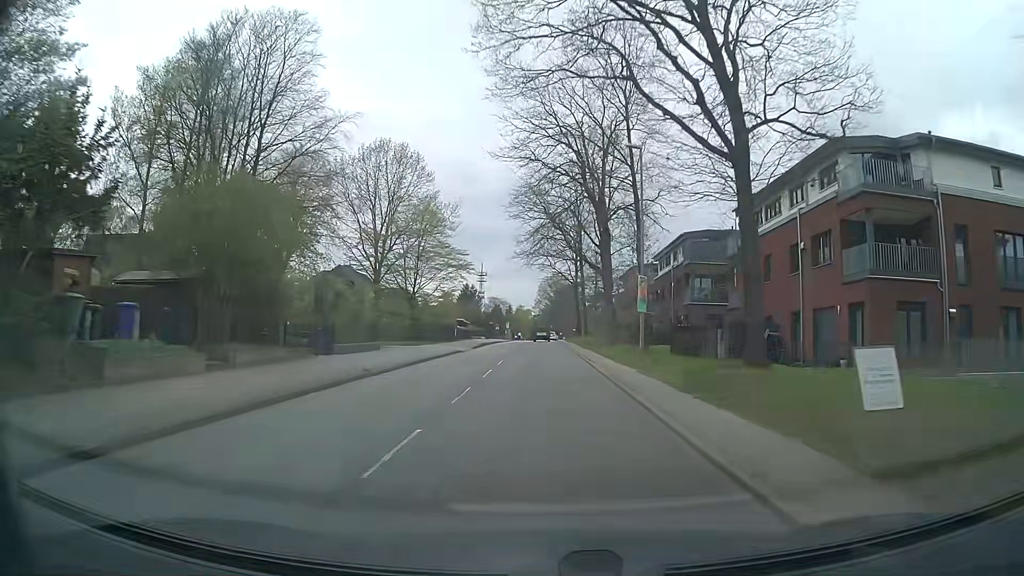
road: tertiary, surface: asphalt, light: Day
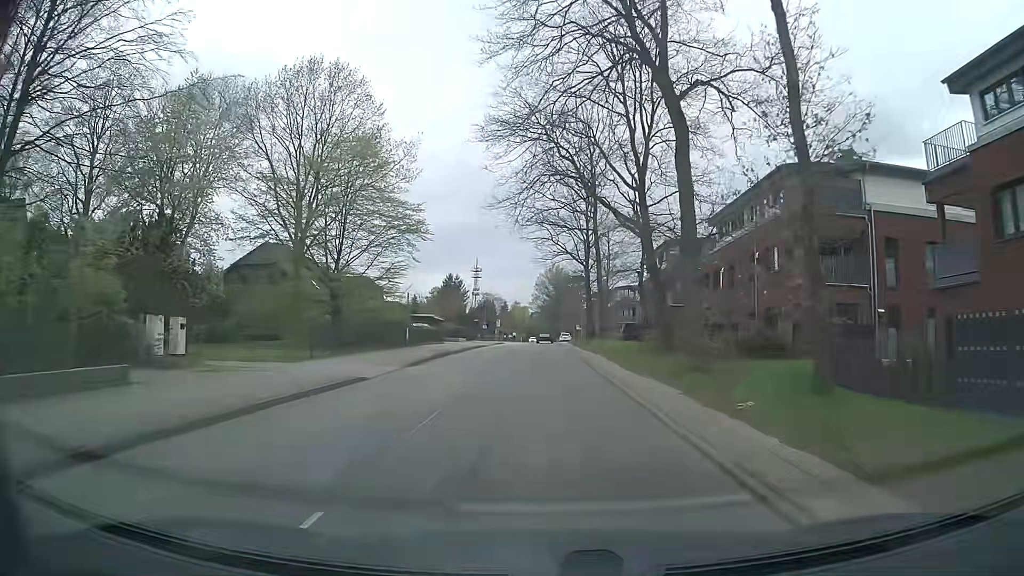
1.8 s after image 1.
(+0.1, +22.8) m; +1°
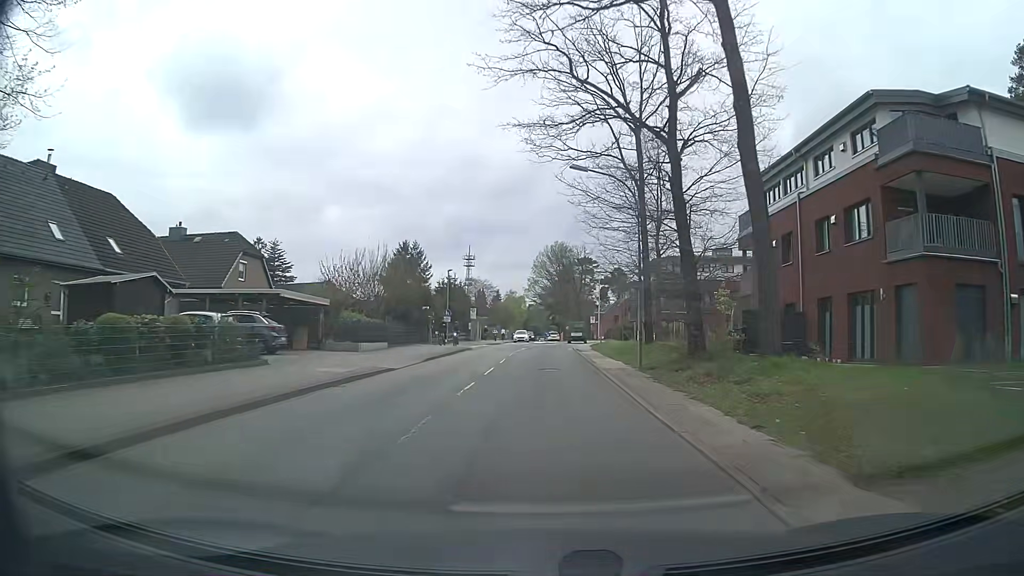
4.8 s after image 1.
(-0.3, +38.2) m; 0°
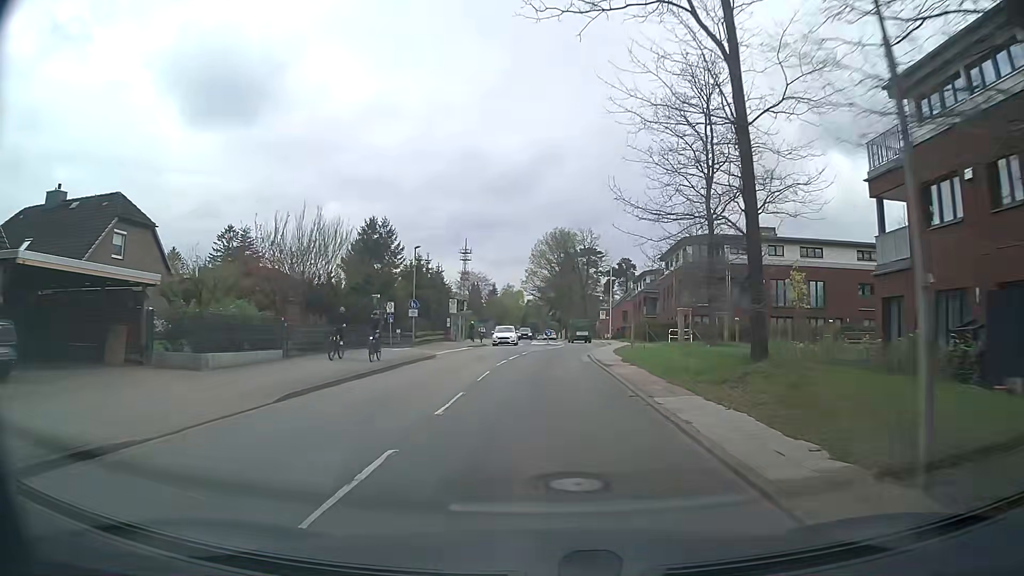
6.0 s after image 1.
(-0.1, +15.4) m; 0°
(0, +10) (0, +20) (+1, +30) (+2, +40) (+3, +50) (+3, +60) (+3, +70) (+2, +80) (+1, +90) (+1, +100) m
